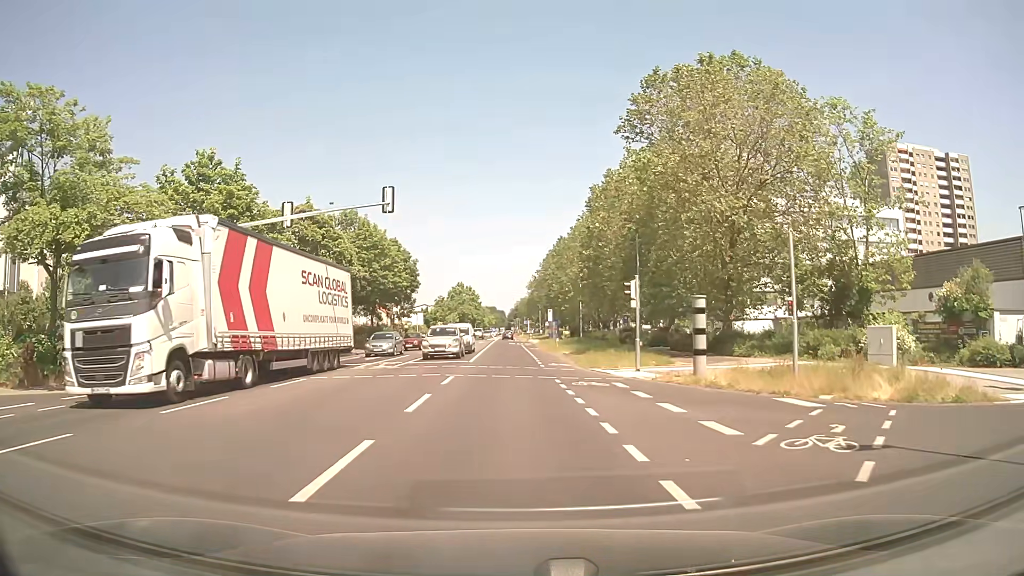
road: secondary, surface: asphalt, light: Day
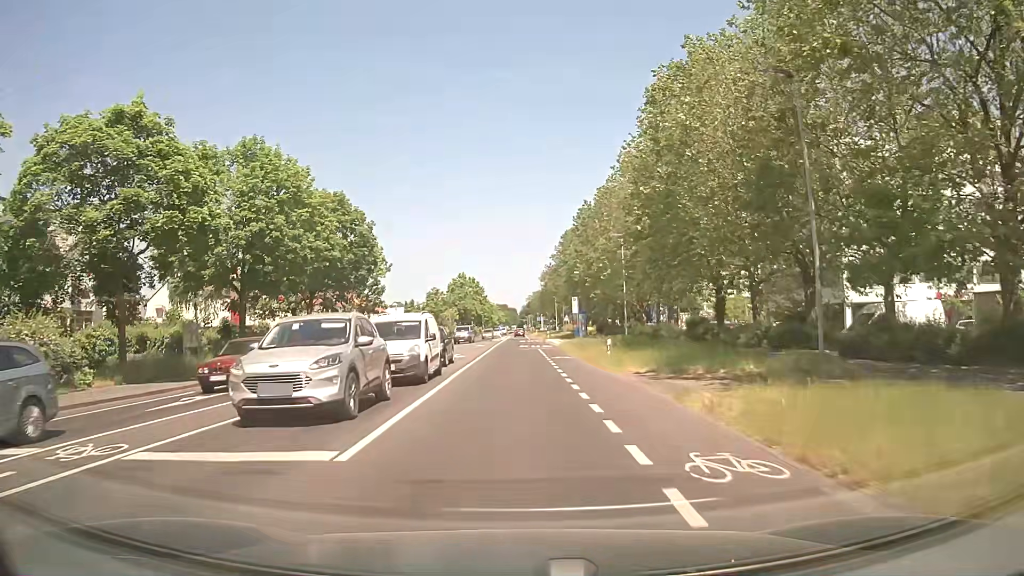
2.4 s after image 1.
(-0.1, +23.3) m; -1°
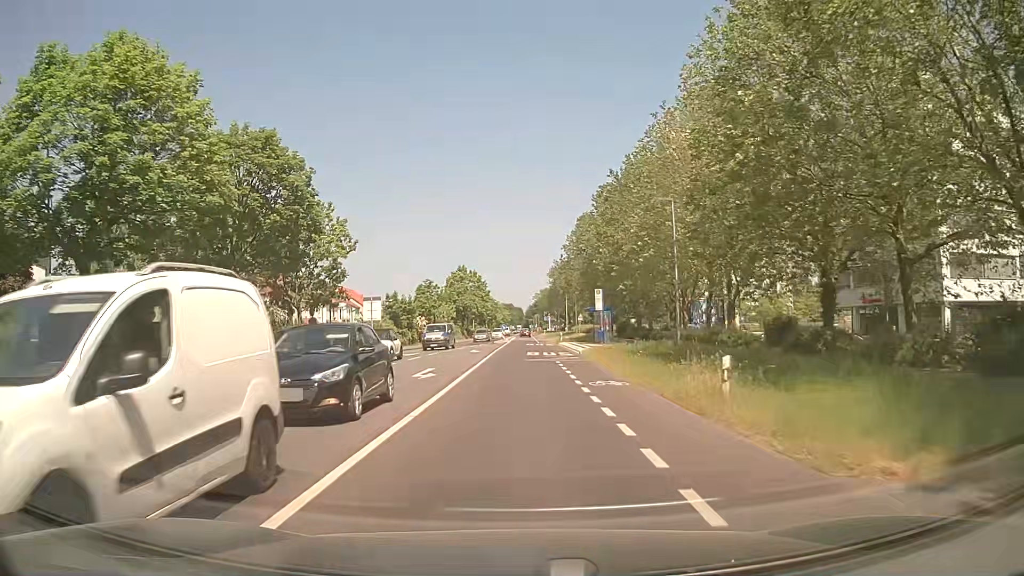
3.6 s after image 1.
(-0.1, +14.1) m; -1°
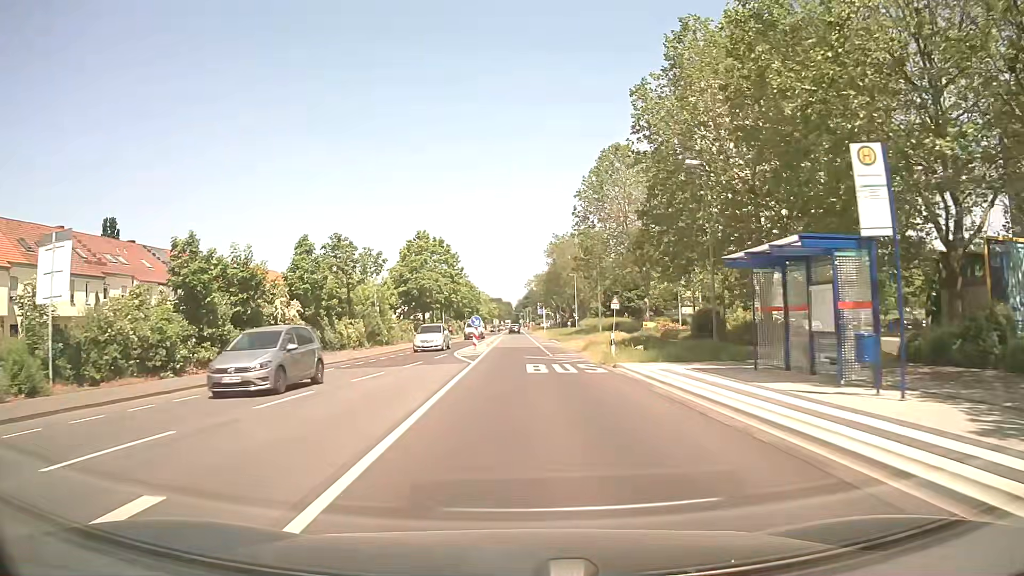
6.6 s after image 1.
(+0.2, +38.6) m; +1°
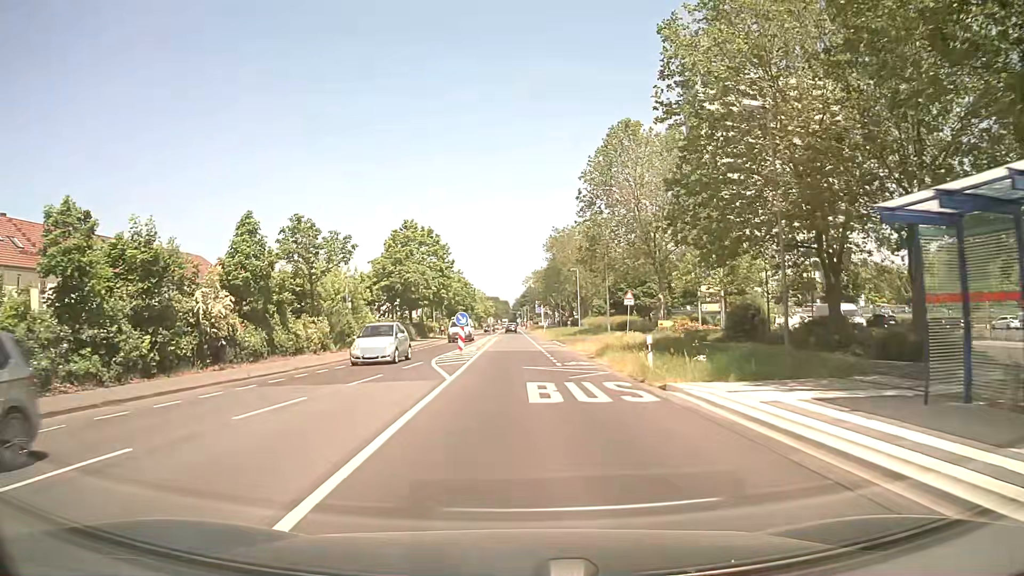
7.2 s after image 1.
(0.0, +7.6) m; 0°
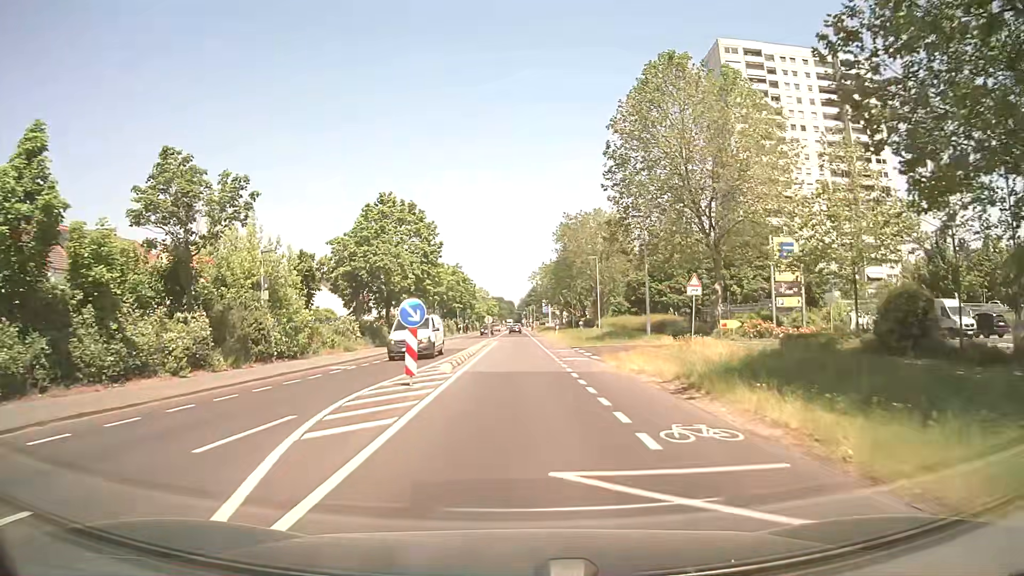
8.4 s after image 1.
(+0.1, +15.1) m; 0°
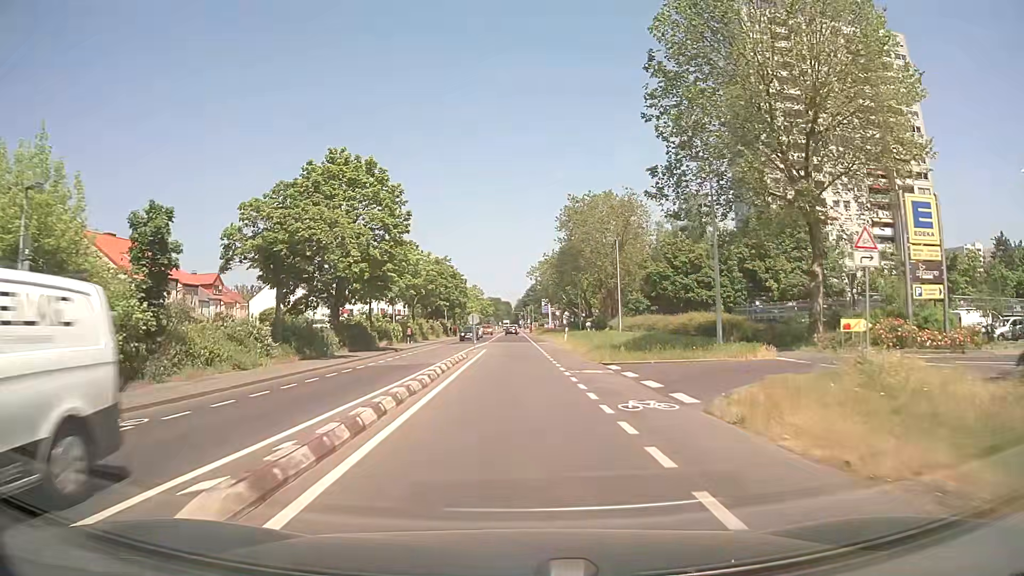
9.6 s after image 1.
(0.0, +15.0) m; 0°
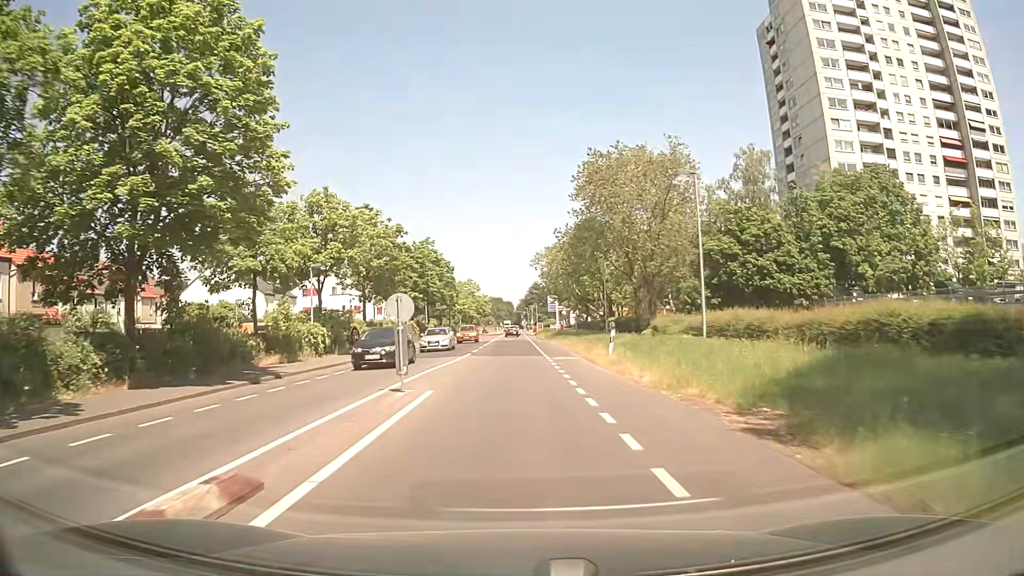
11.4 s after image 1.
(+0.1, +23.1) m; 0°
(0, +10) (0, +20) (0, +30) (0, +40) (0, +50) (-1, +60) (-1, +70) (-1, +80) (-1, +90) (-1, +100) m
